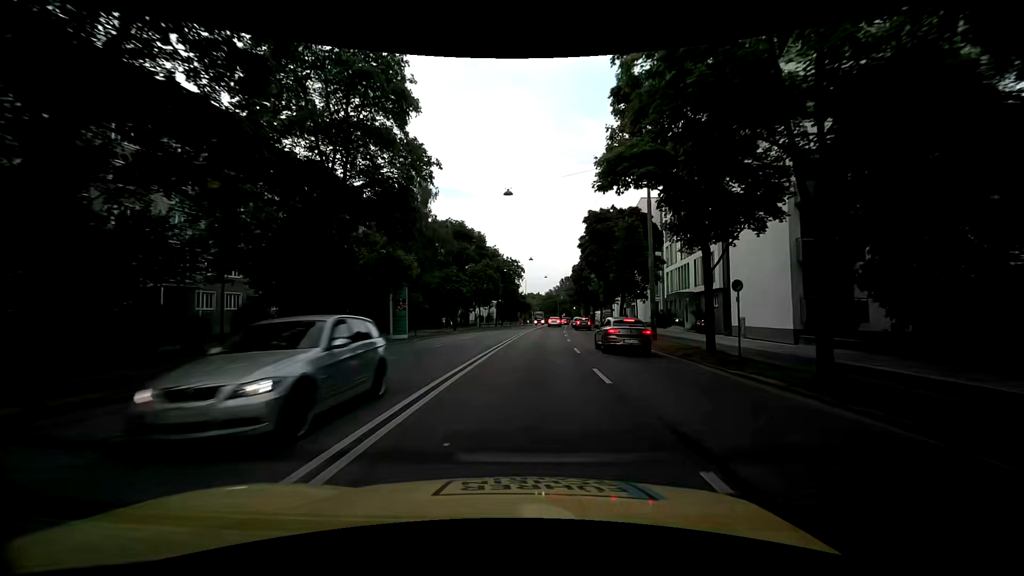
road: primary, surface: asphalt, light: Day
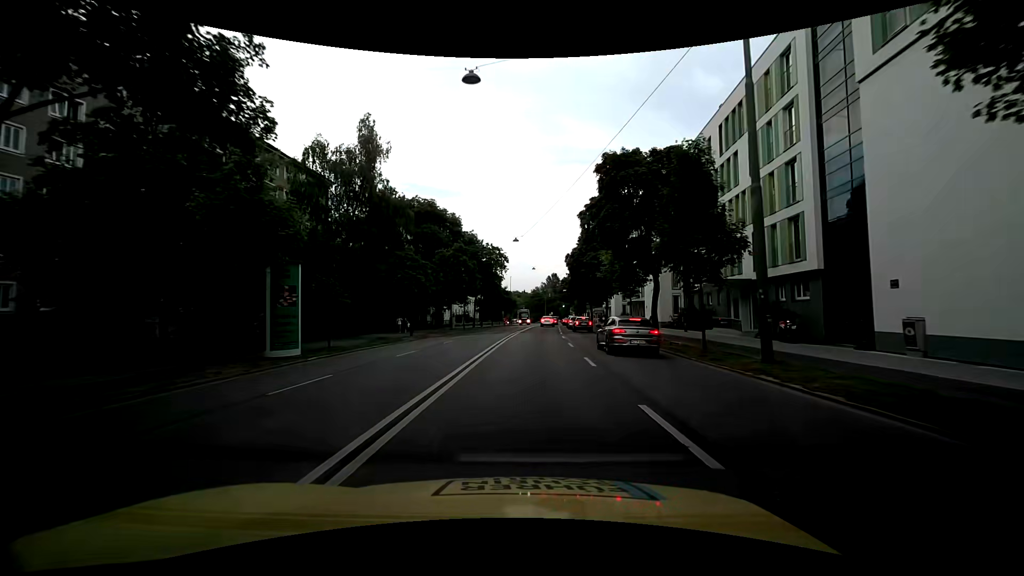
(+0.2, +14.7) m; +2°
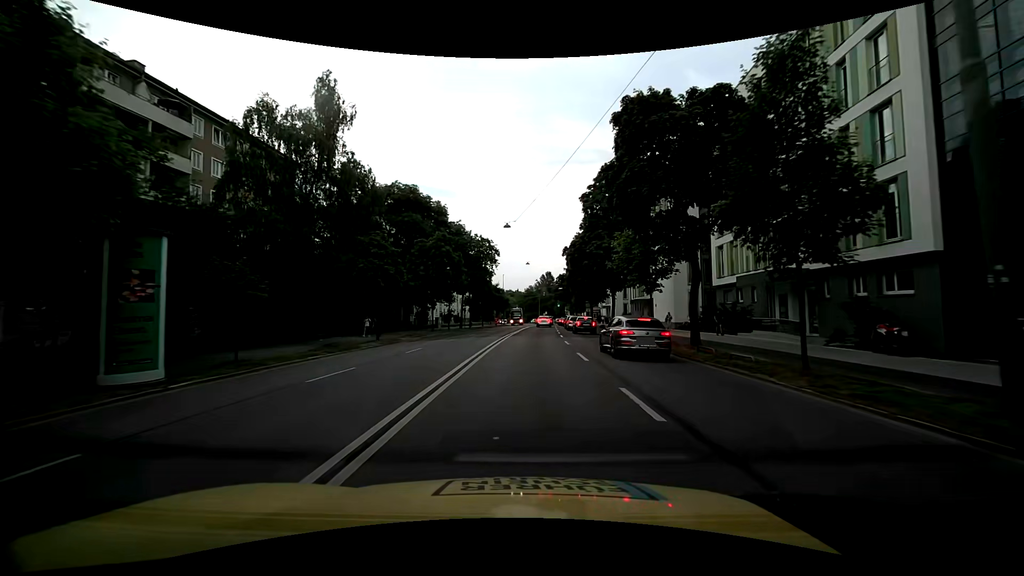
(0.0, +7.2) m; 0°
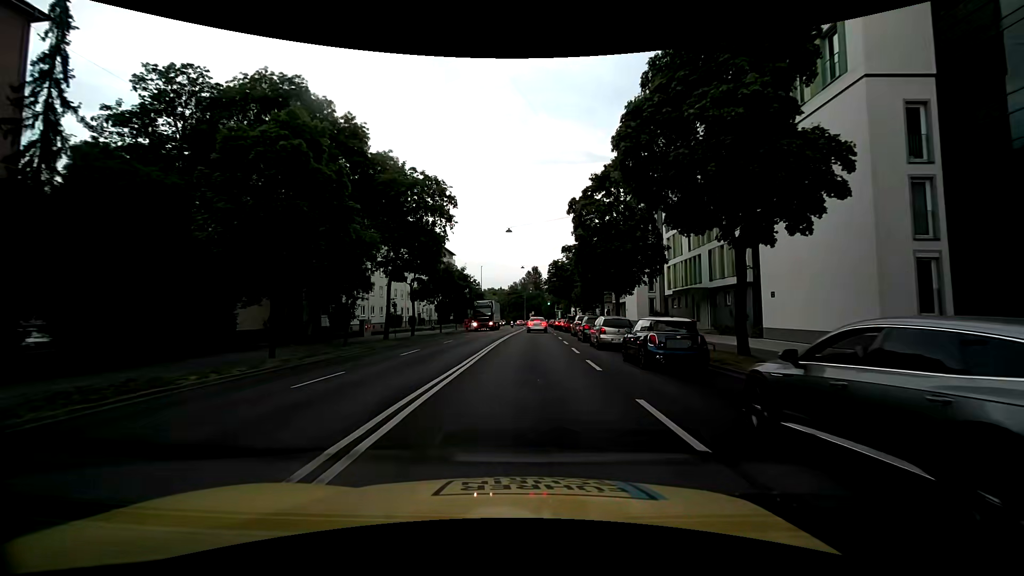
(+0.6, +27.6) m; +2°
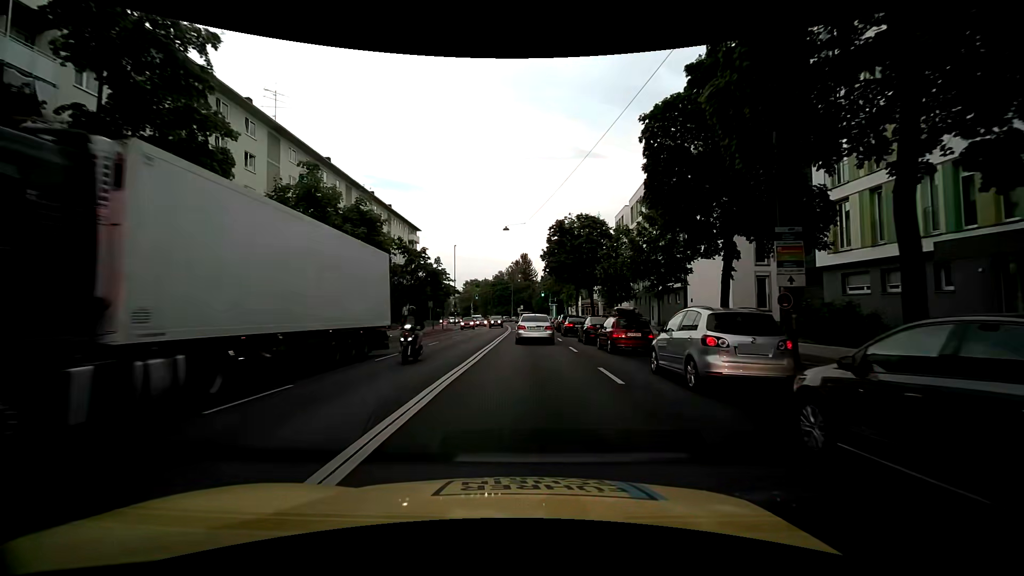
(+0.5, +30.0) m; +1°
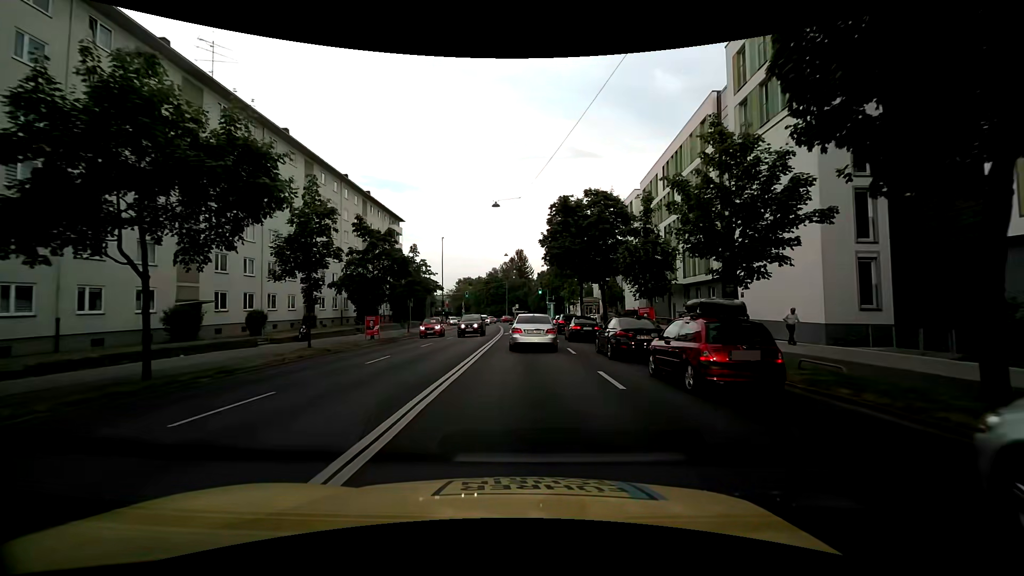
(+0.2, +9.4) m; 0°
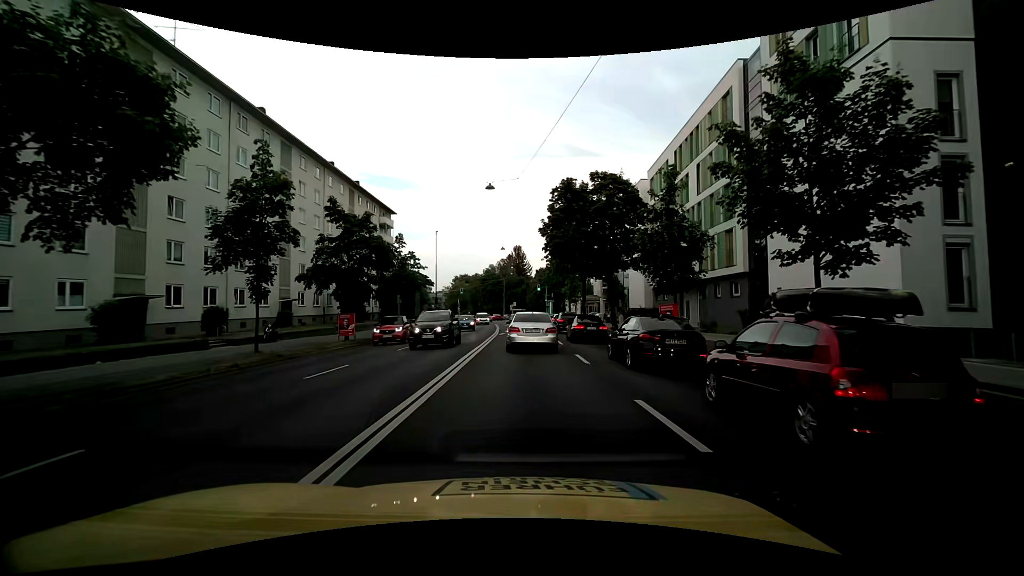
(+0.1, +4.4) m; -1°
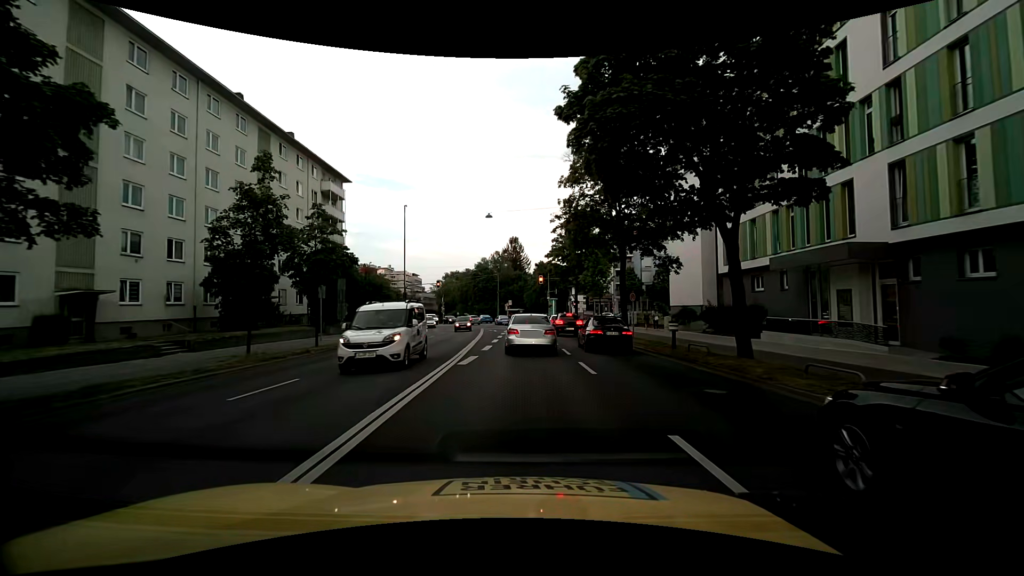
(+0.8, +20.5) m; +2°
